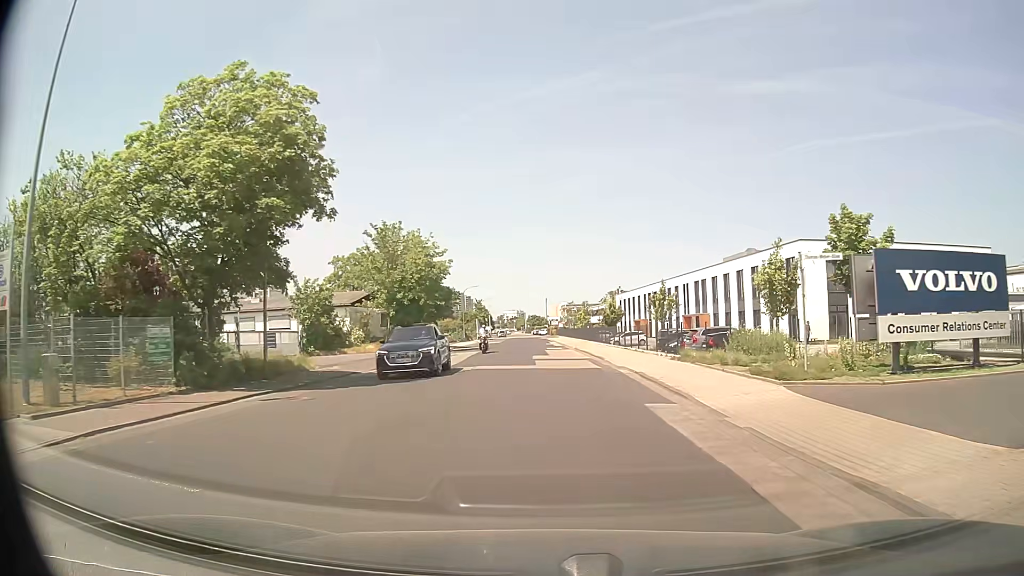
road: unclassified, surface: asphalt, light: Day
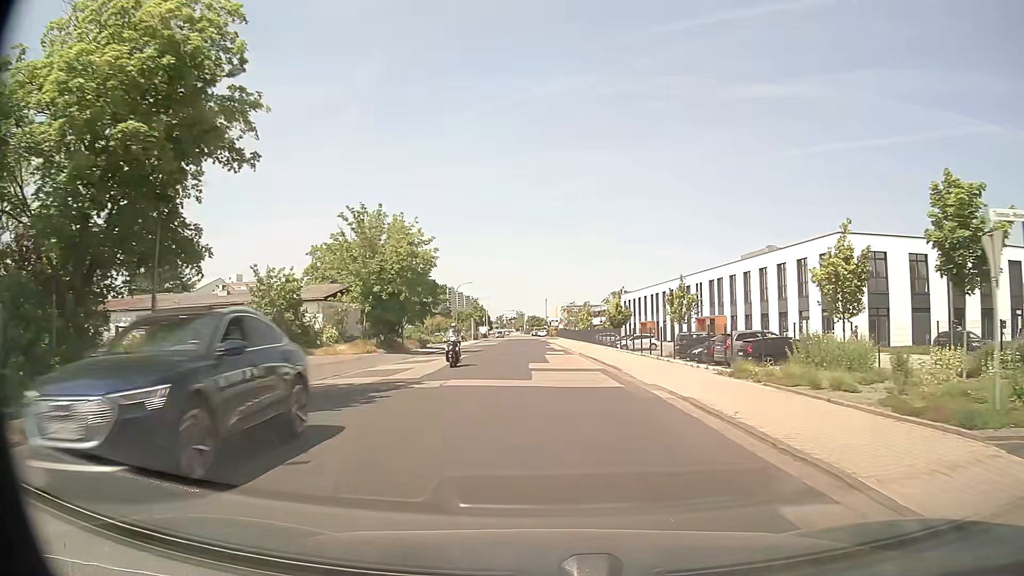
(0.0, +7.1) m; 0°
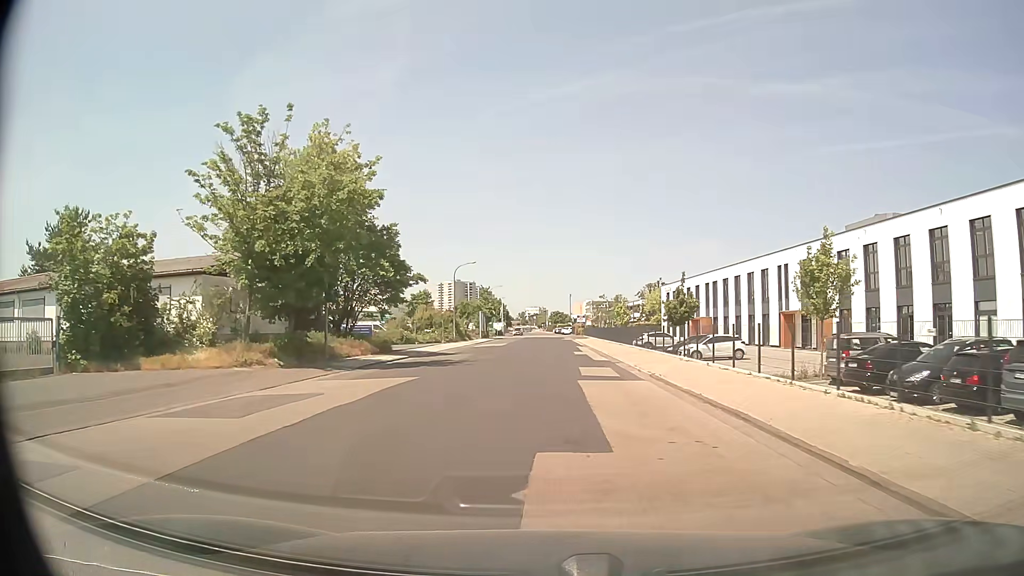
(-0.2, +21.3) m; -3°
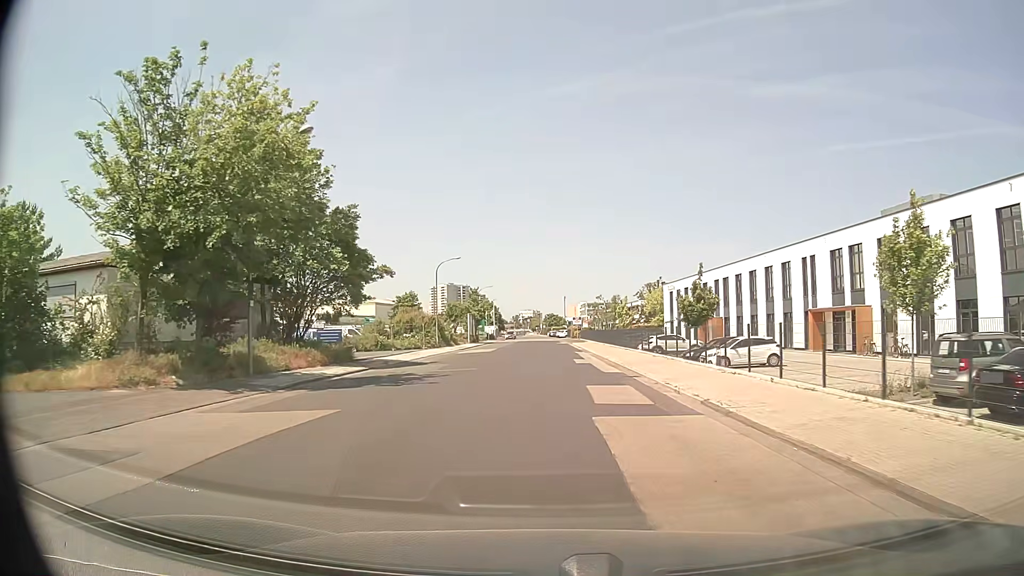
(+0.2, +7.1) m; +2°
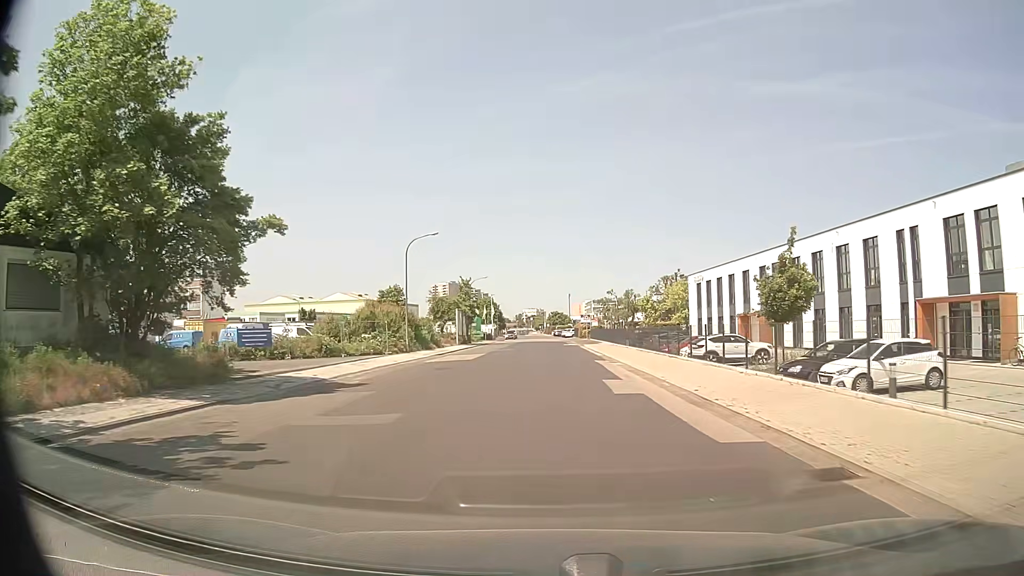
(0.0, +14.2) m; -1°
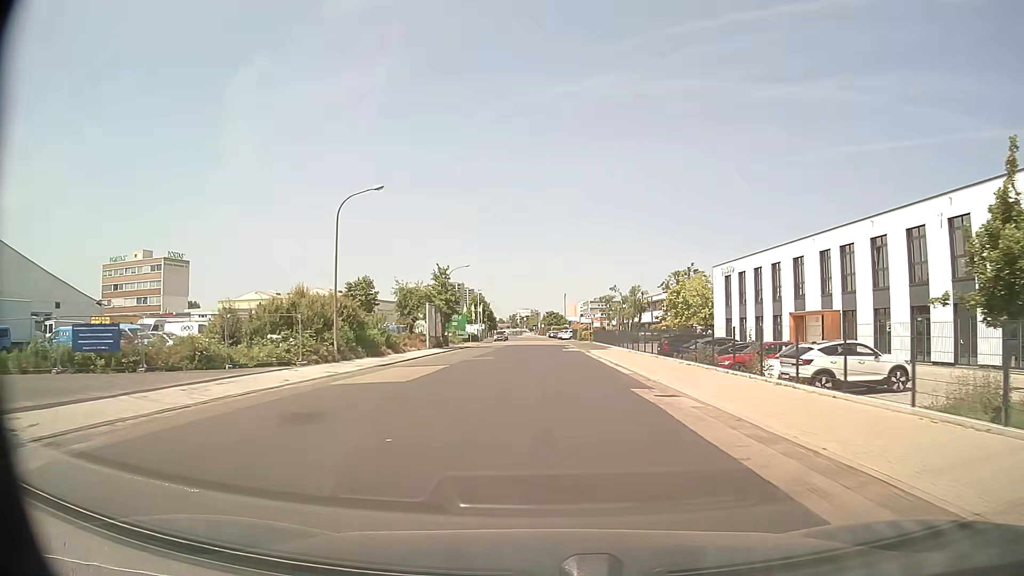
(+0.2, +14.3) m; +1°
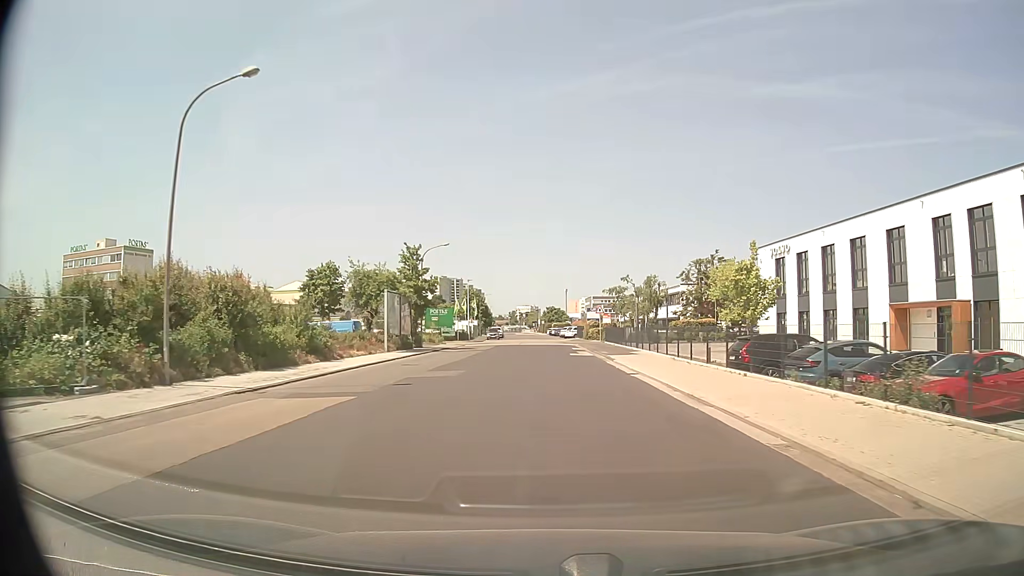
(-0.1, +14.2) m; 0°
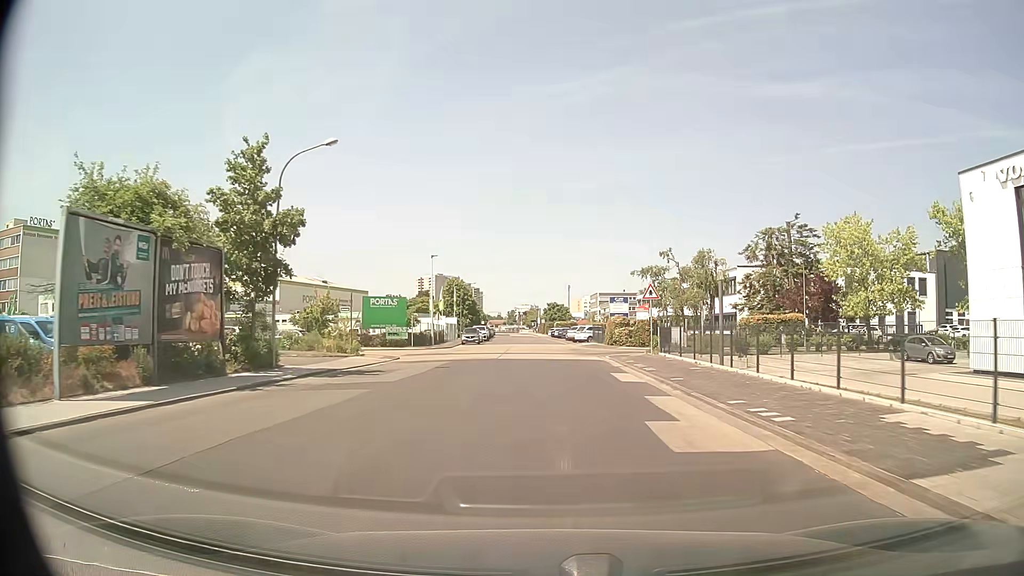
(-0.1, +28.3) m; 0°
(0, +10) (0, +20) (0, +30) (0, +40) (0, +50) (0, +60) (0, +70) (-1, +80) (-1, +90) (-1, +100) m
